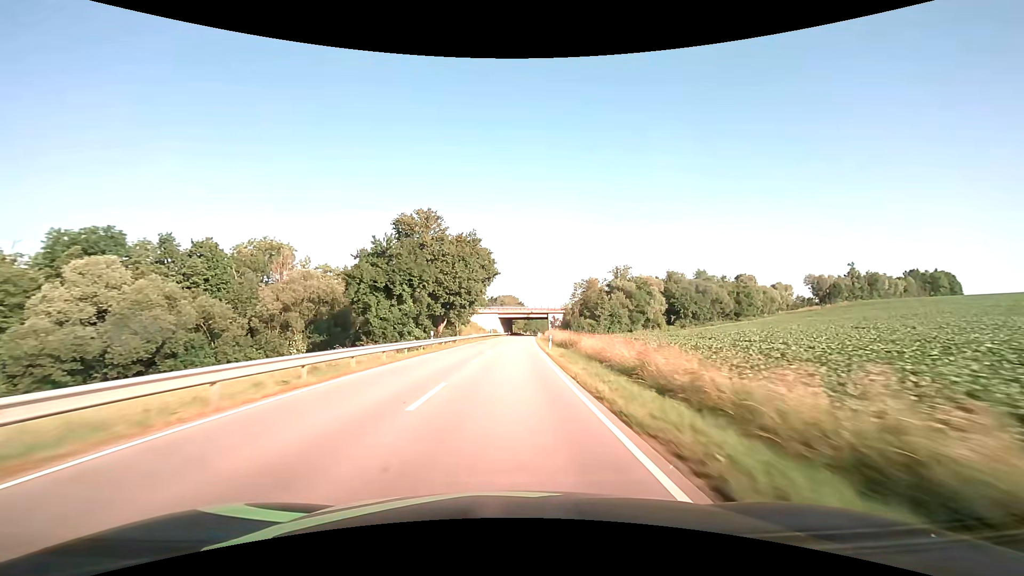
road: secondary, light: Day
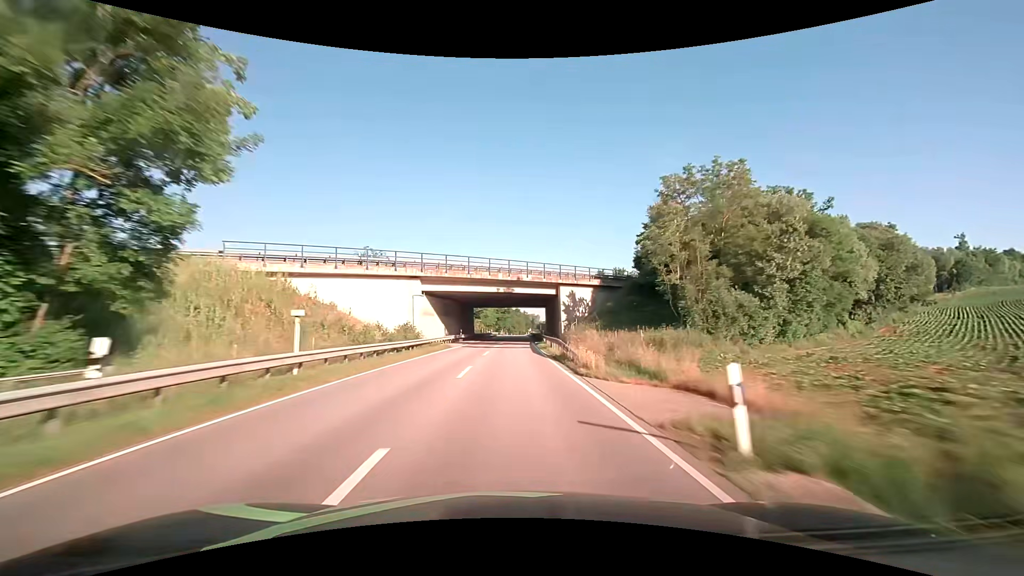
(+2.3, +78.8) m; +3°
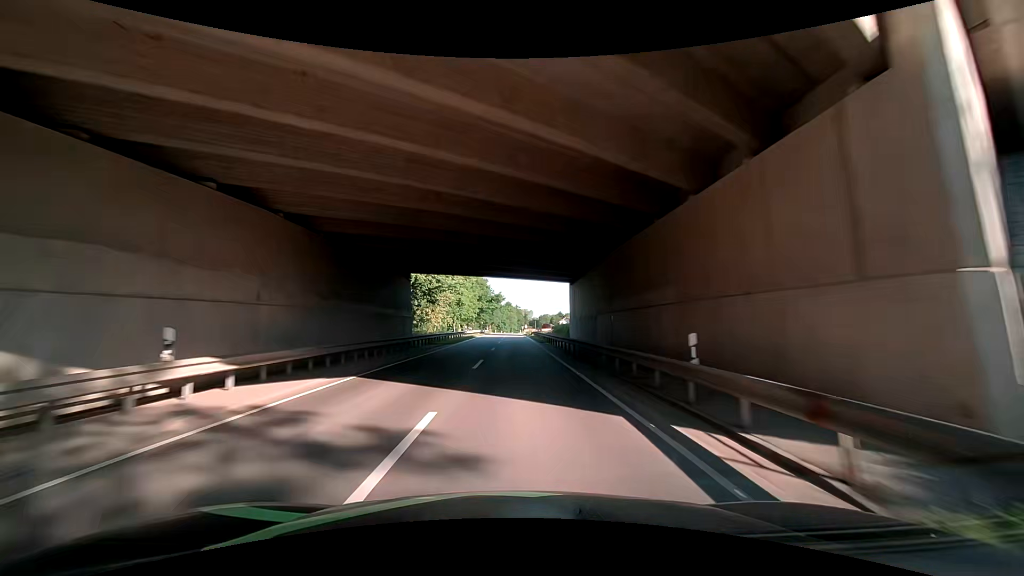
(+0.3, +45.6) m; +1°
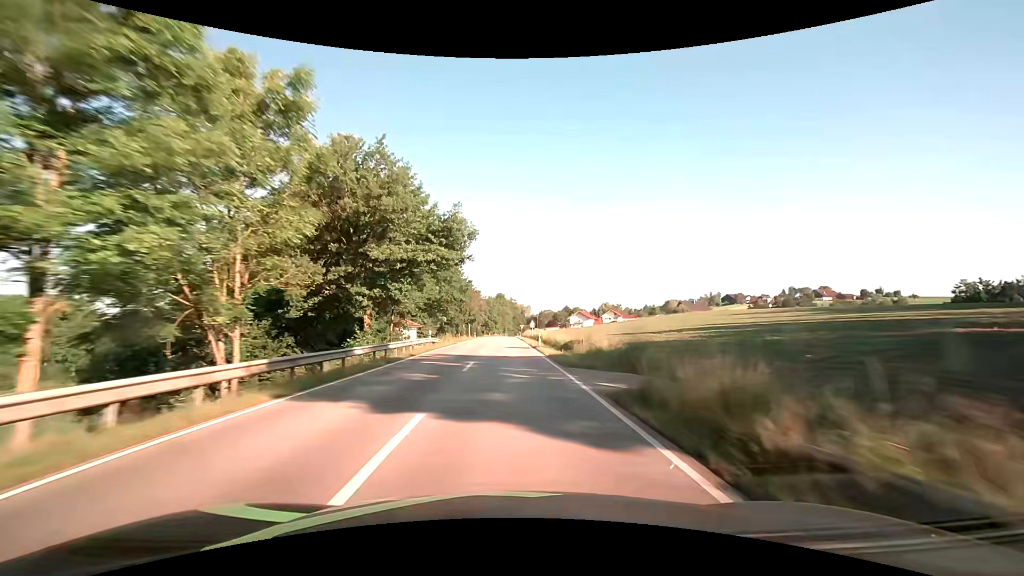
(+0.1, +72.0) m; +1°
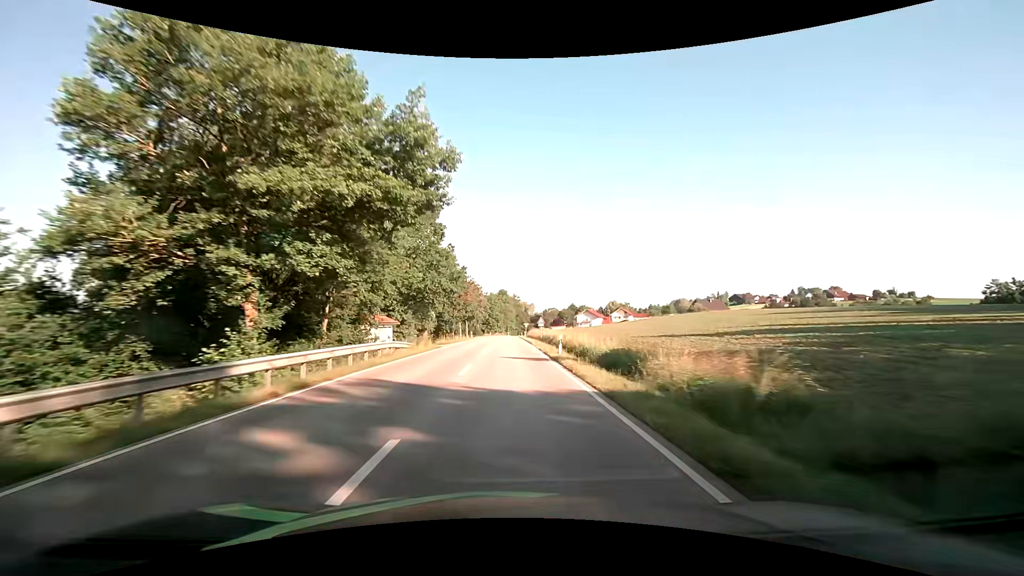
(-0.1, +13.6) m; 0°
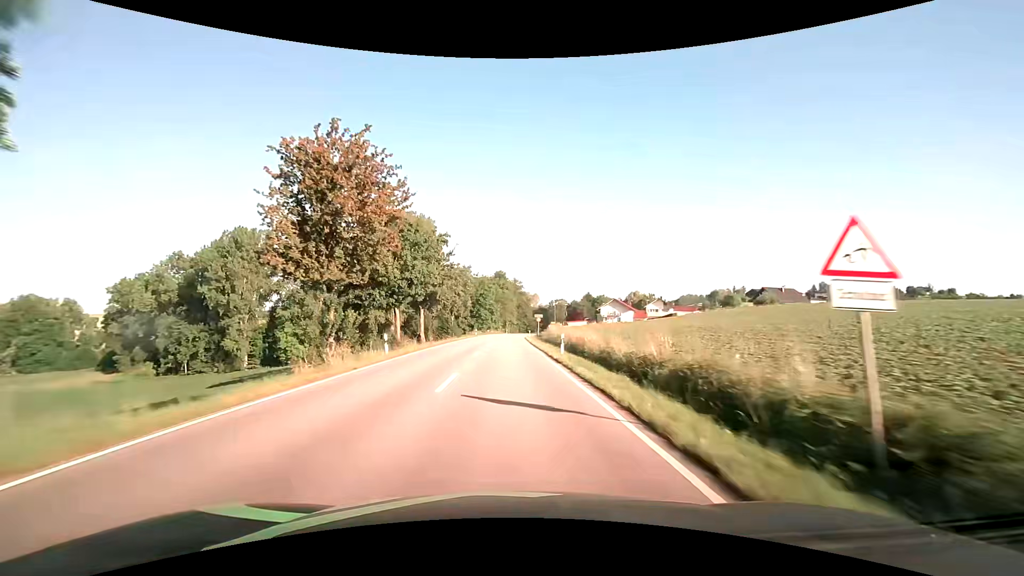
(-0.1, +51.6) m; 0°
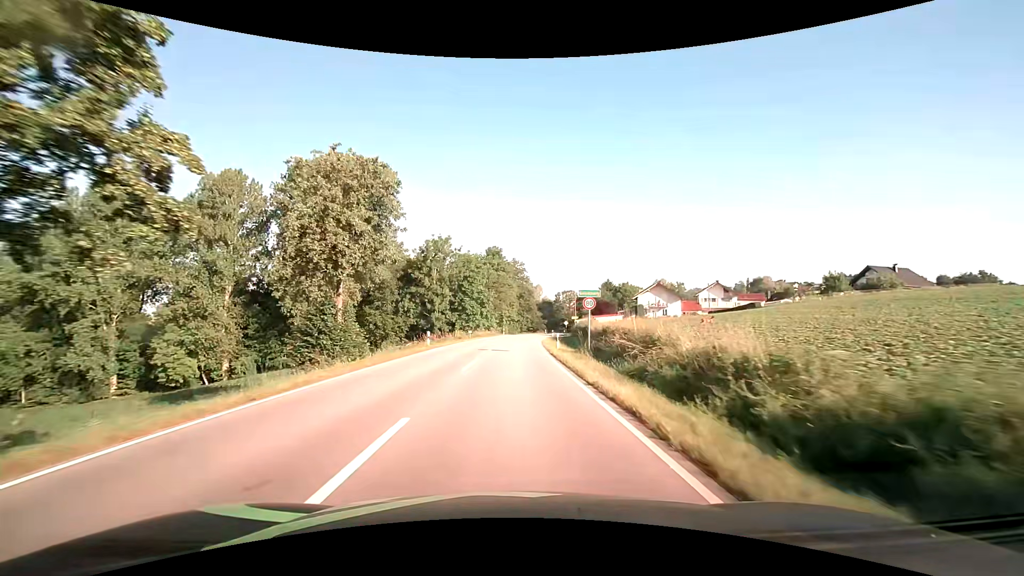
(+0.1, +42.3) m; 0°
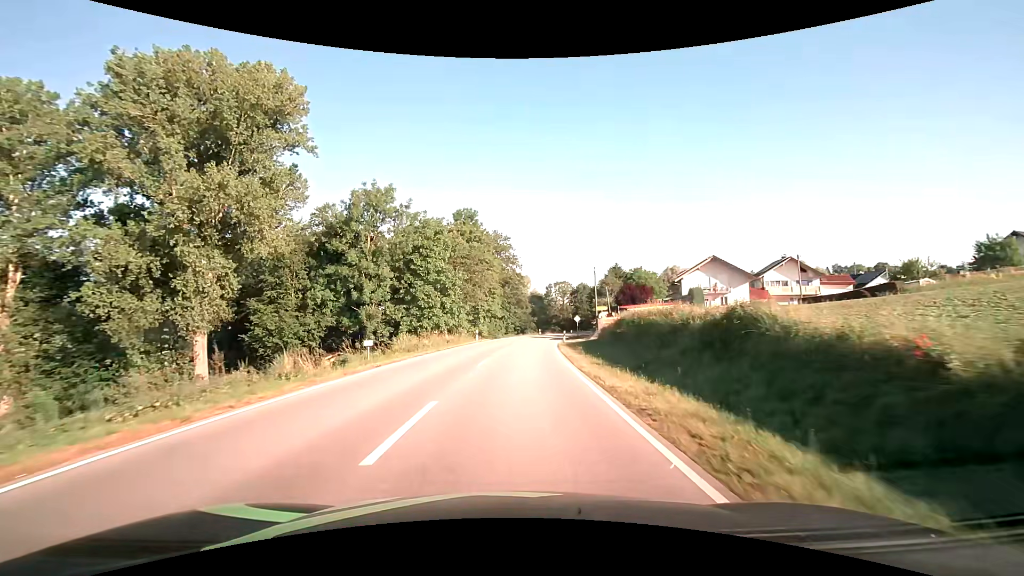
(+0.6, +33.9) m; +2°
(0, +10) (0, +20) (+1, +30) (+2, +40) (+3, +50) (+4, +60) (+6, +70) (+8, +79) (+10, +89) (+12, +99) m
